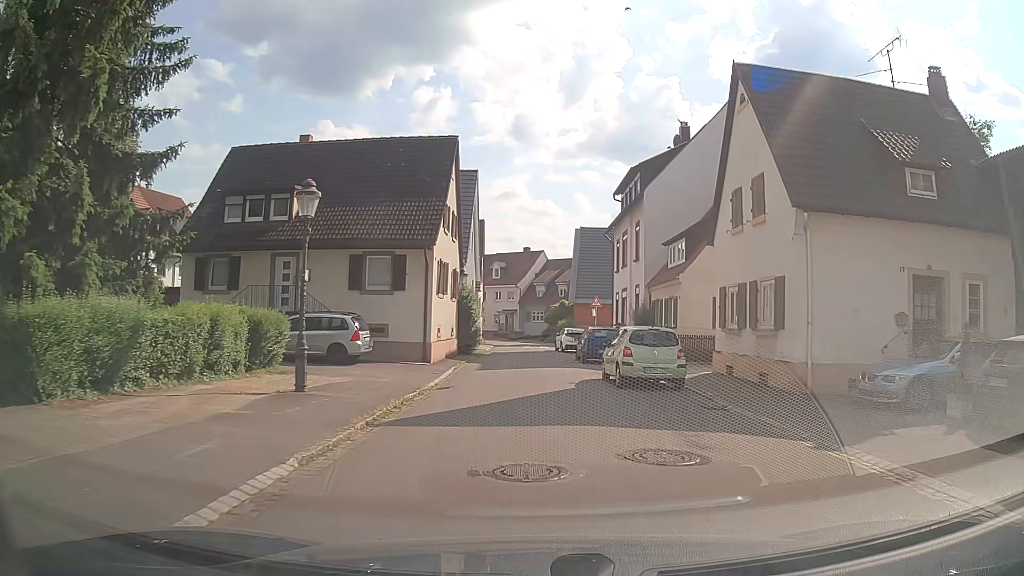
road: residential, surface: asphalt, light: Day
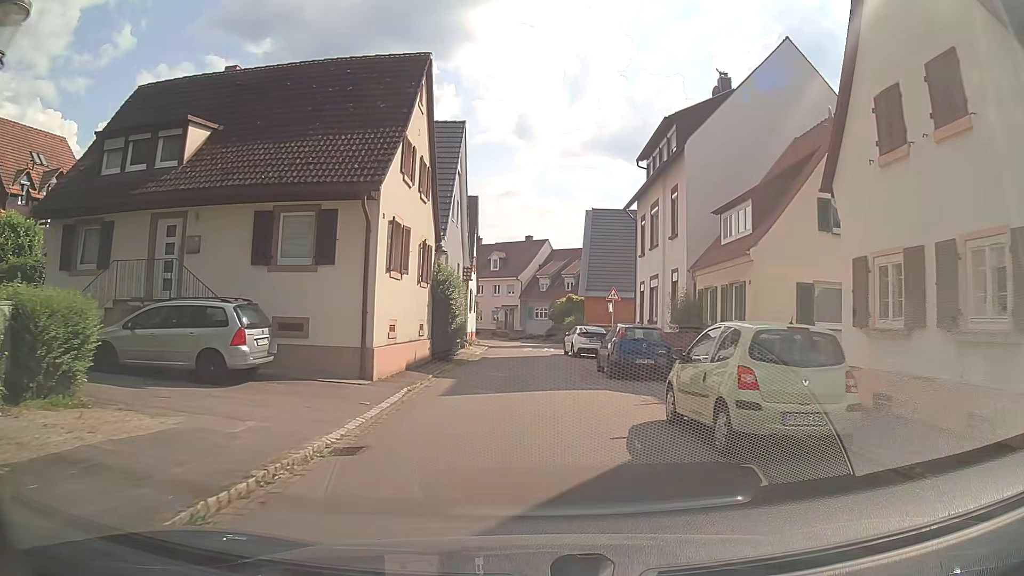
(+0.1, +8.8) m; +1°
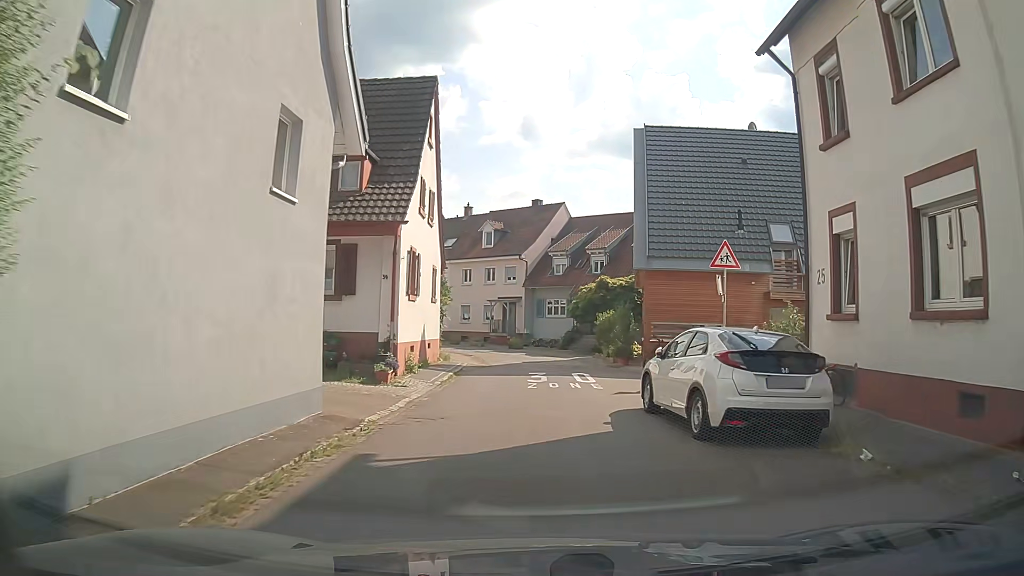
(-0.6, +21.8) m; -1°
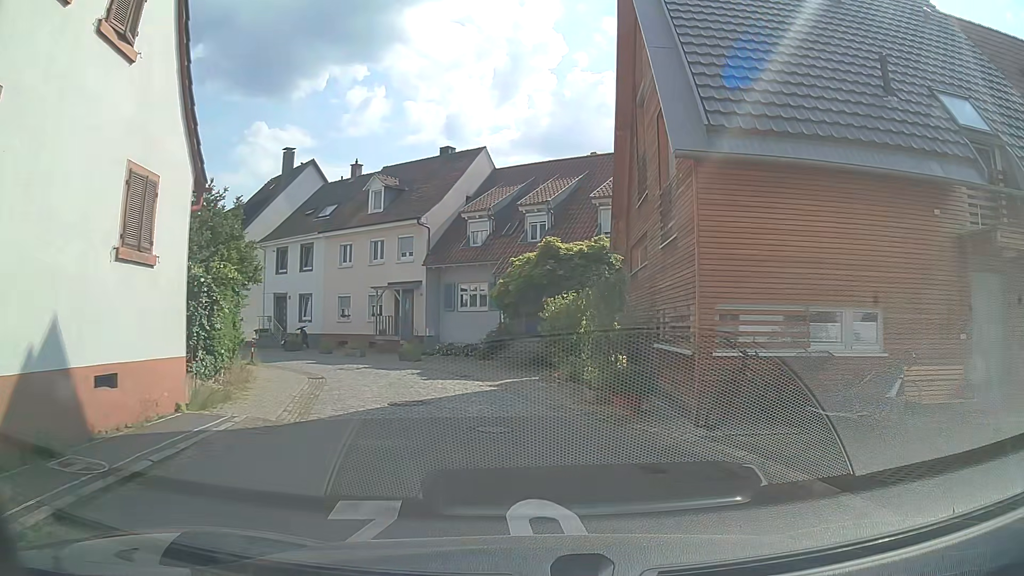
(+0.4, +15.2) m; +7°
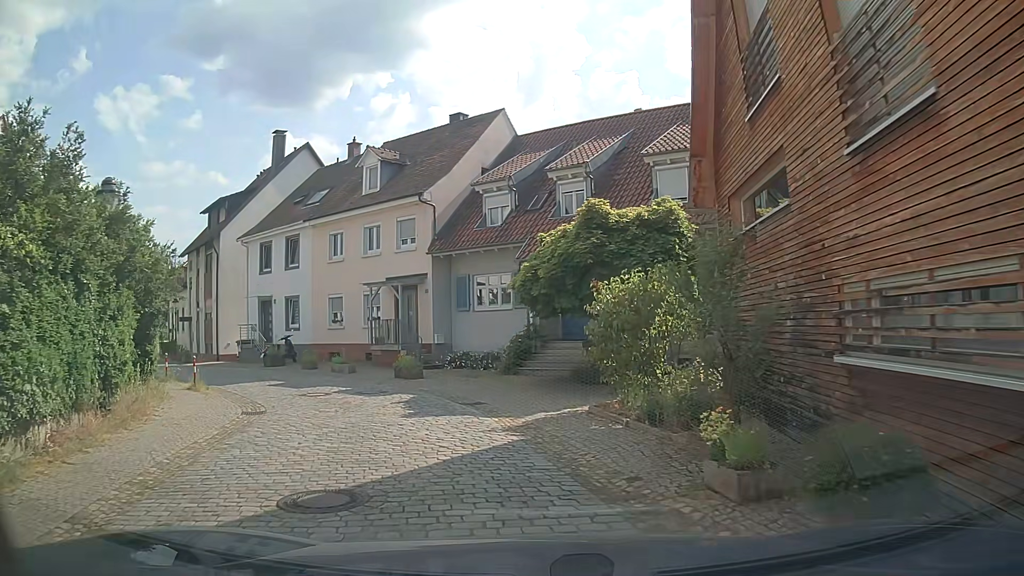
(-0.1, +6.7) m; -4°
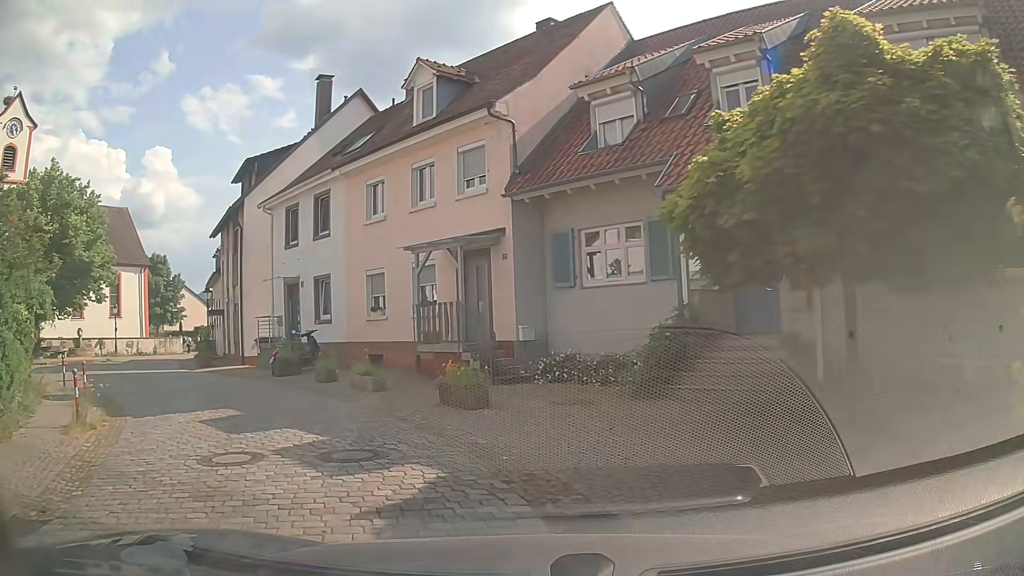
(-0.7, +9.1) m; -9°
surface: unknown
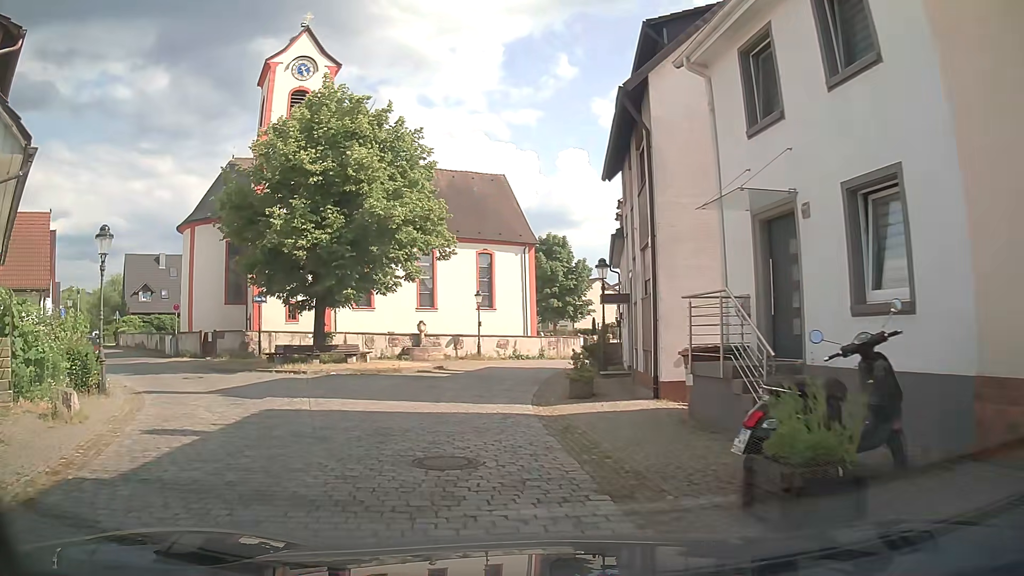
(-4.7, +13.9) m; -35°
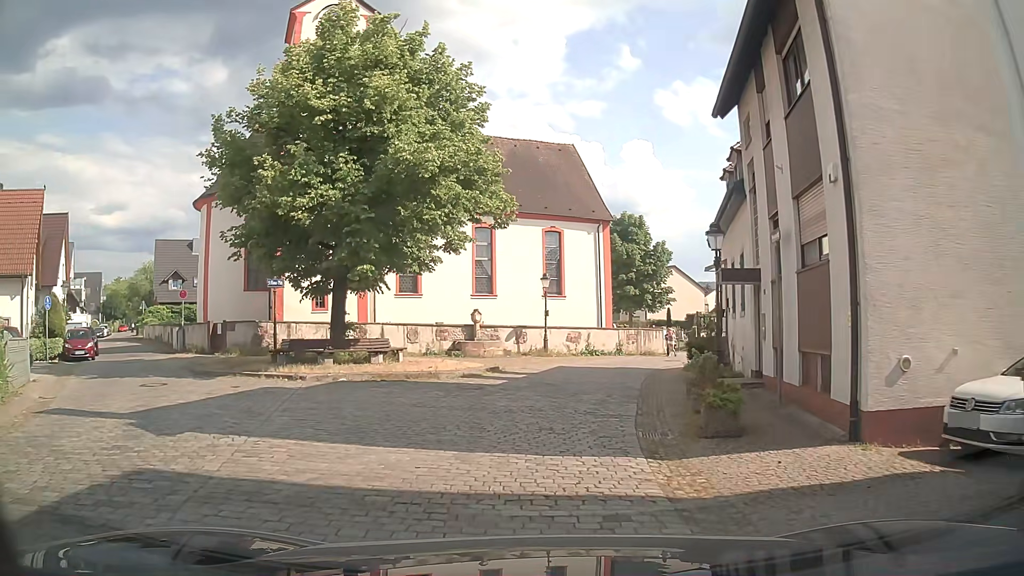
(-0.5, +6.4) m; -5°
(0, +10) (+2, +20) (+5, +29) (+11, +37) (+18, +44) (+26, +50) (+34, +56) (+42, +62) (+51, +67) (+60, +72) m
